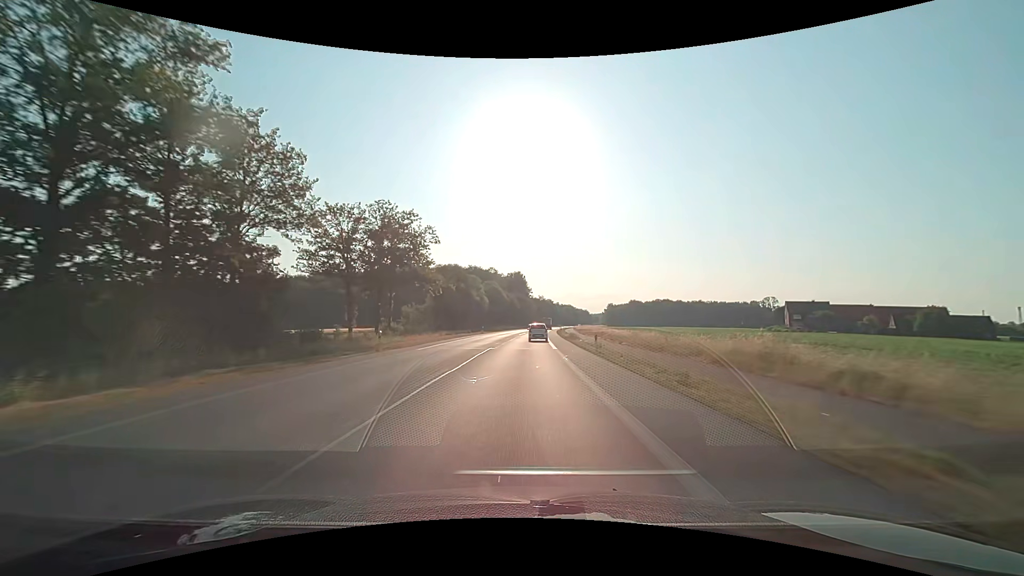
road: primary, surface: asphalt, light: Day
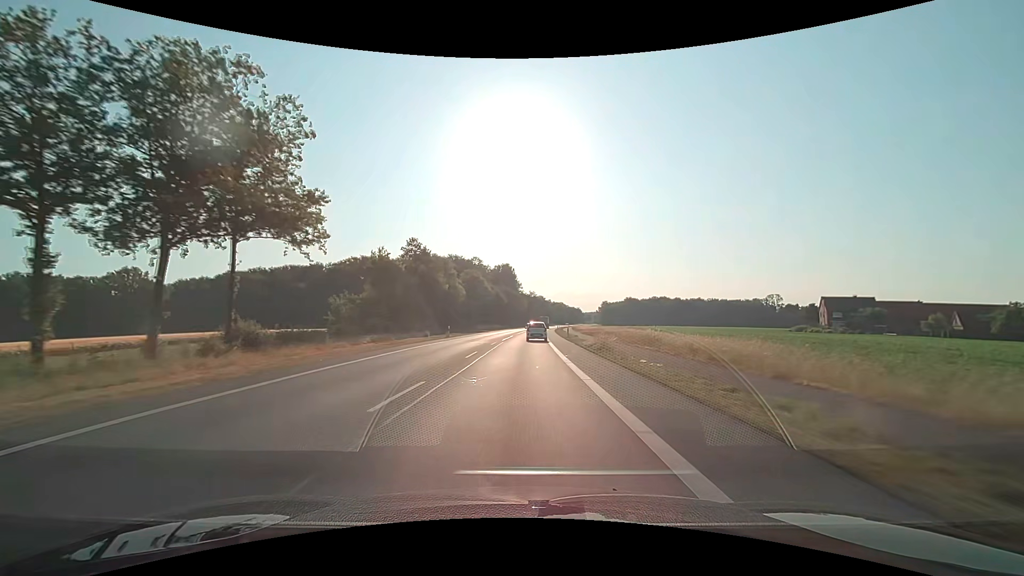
(+0.2, +26.9) m; +1°
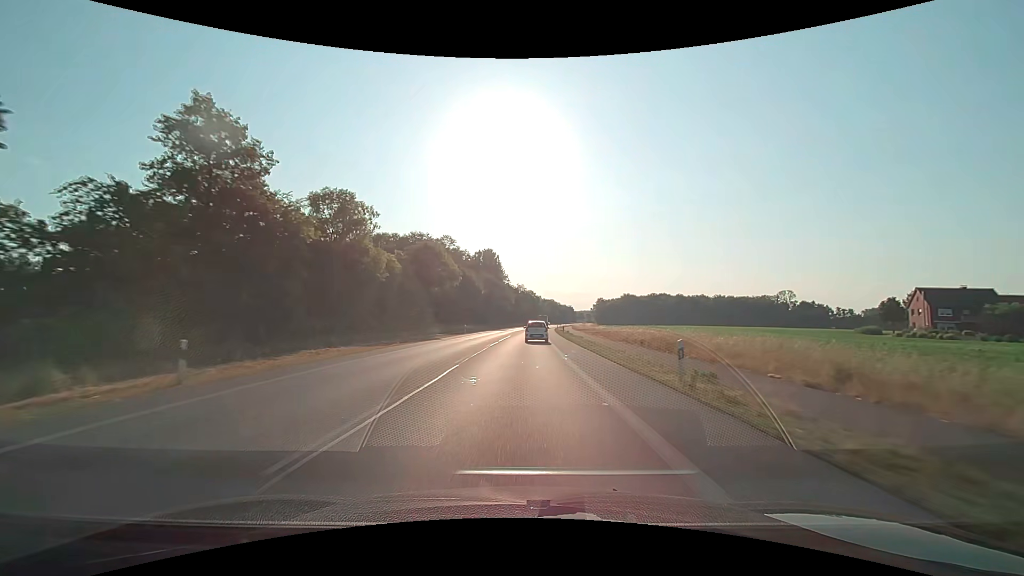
(+0.6, +38.9) m; +2°
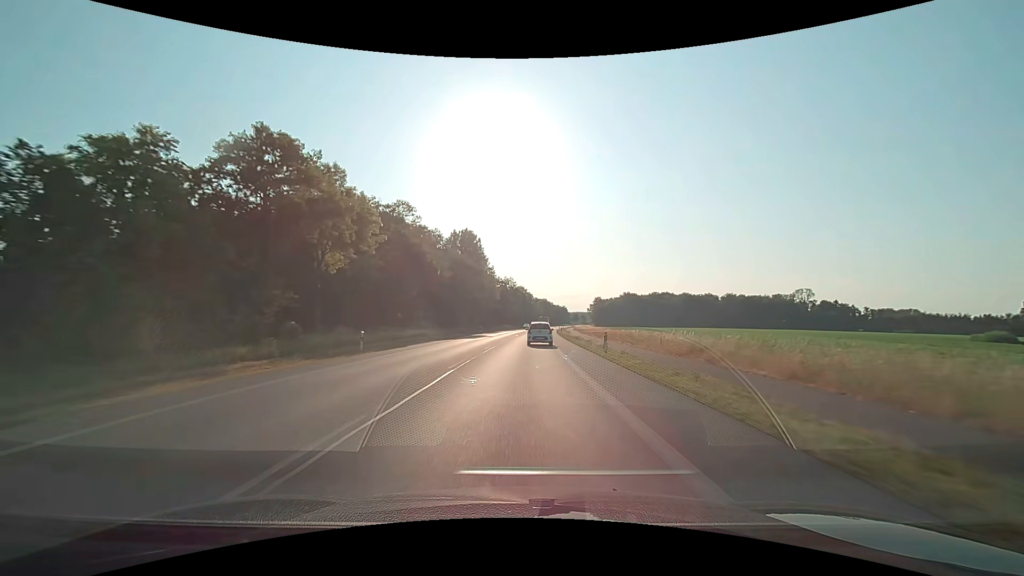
(+0.4, +37.1) m; +1°
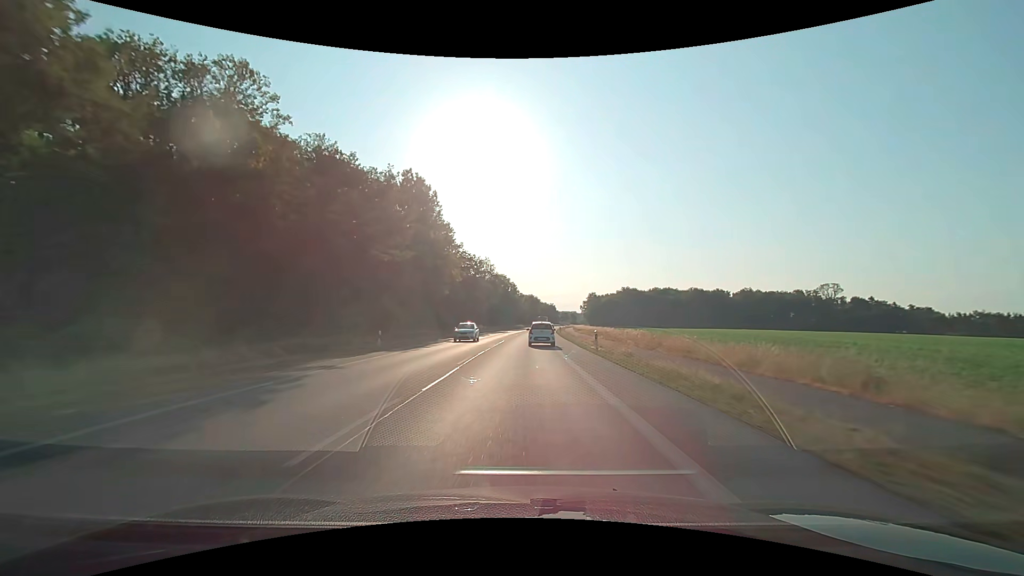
(+0.7, +47.5) m; +2°
